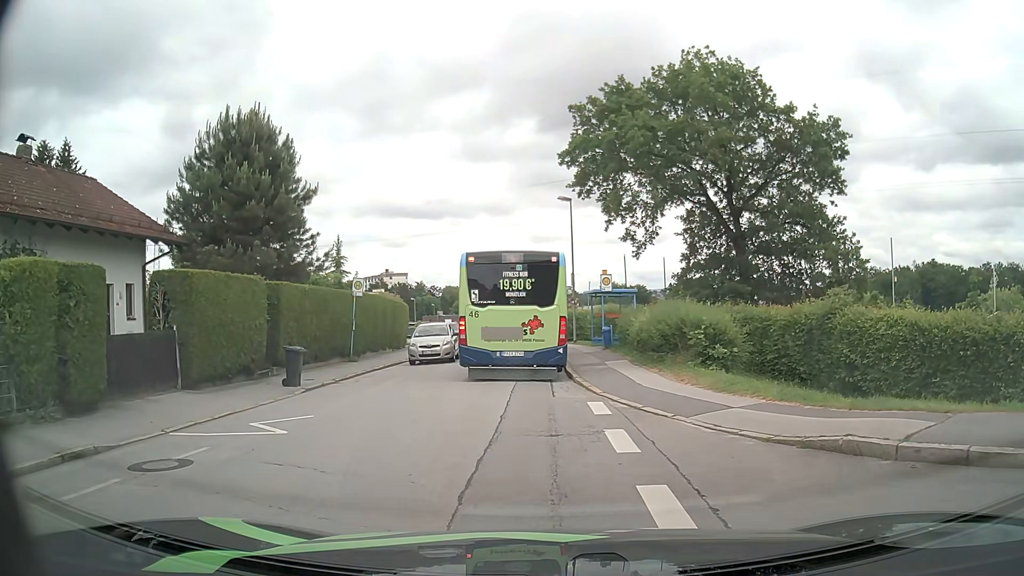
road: residential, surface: asphalt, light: Day
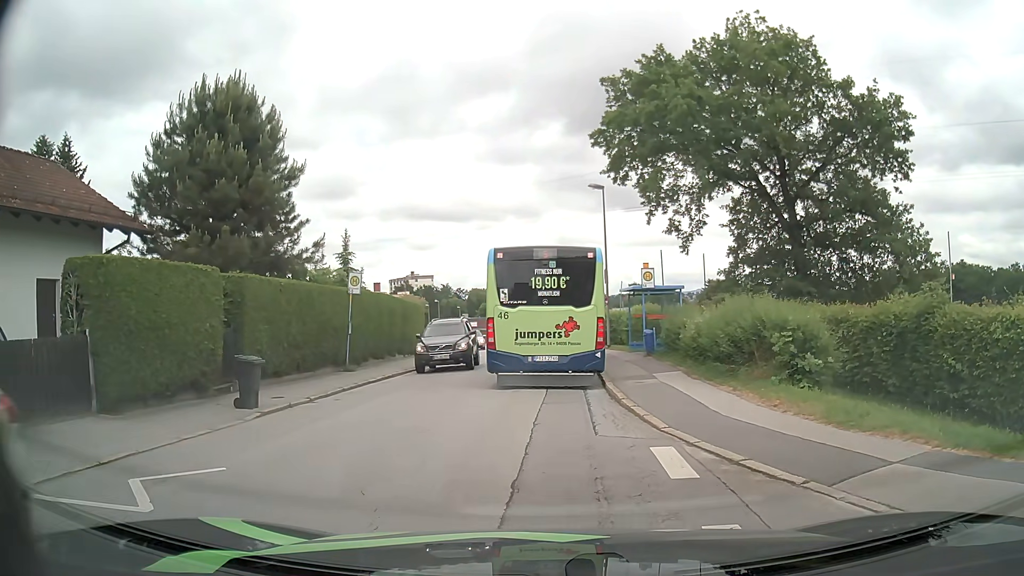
(0.0, +4.0) m; -2°
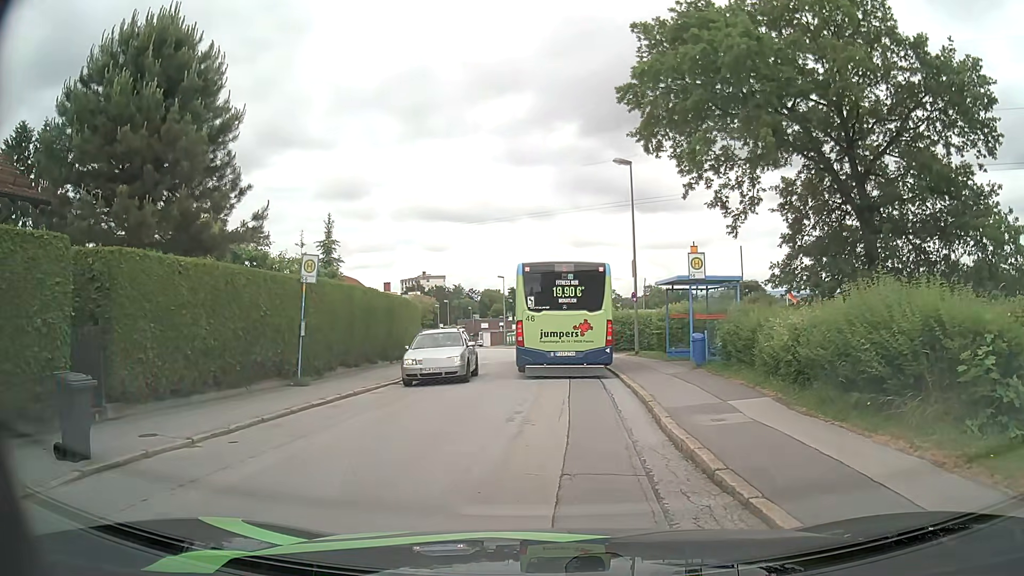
(0.0, +5.8) m; +1°
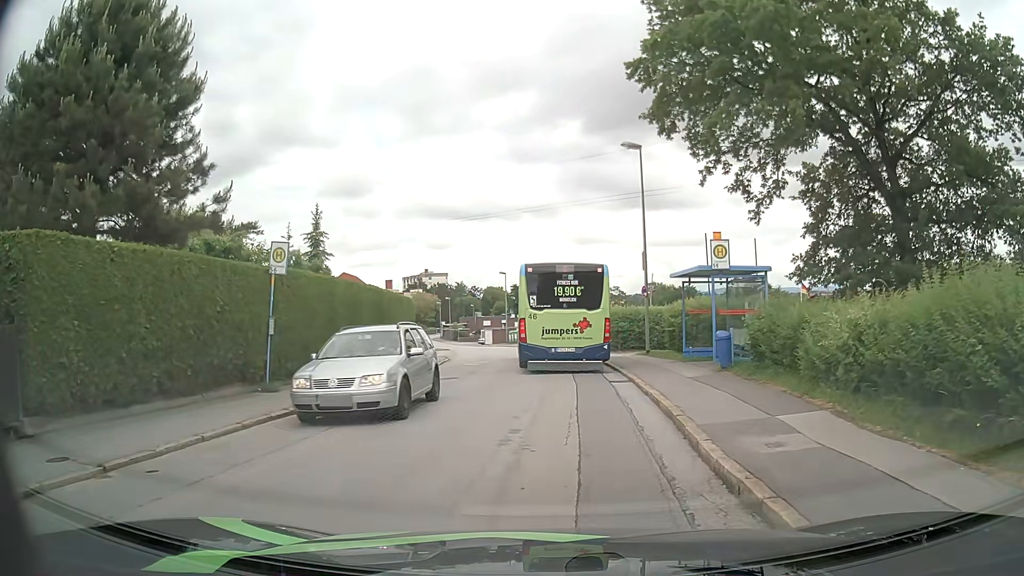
(0.0, +2.2) m; 0°
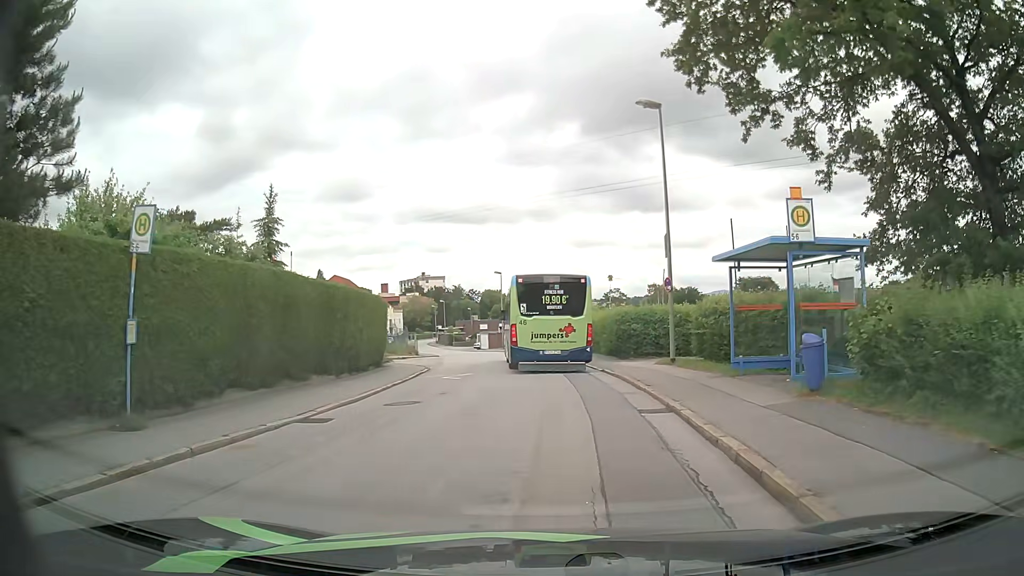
(-0.1, +5.5) m; -1°
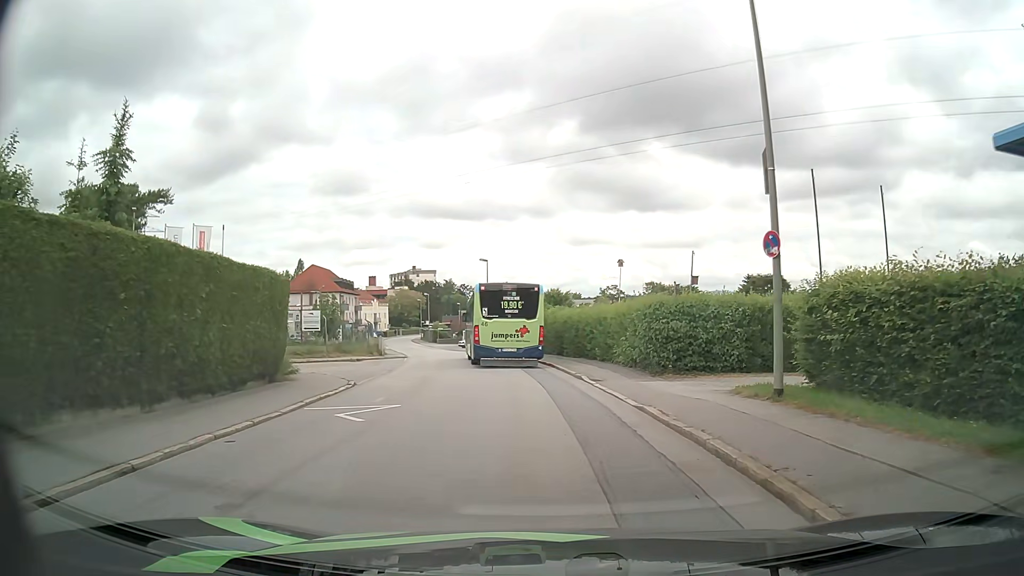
(0.0, +10.3) m; 0°
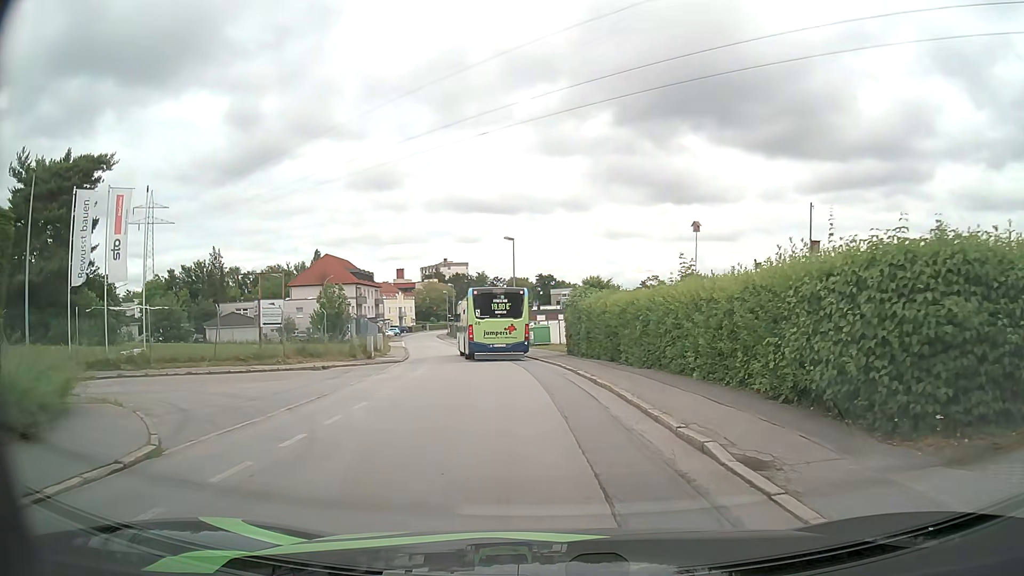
(-0.2, +11.6) m; -2°
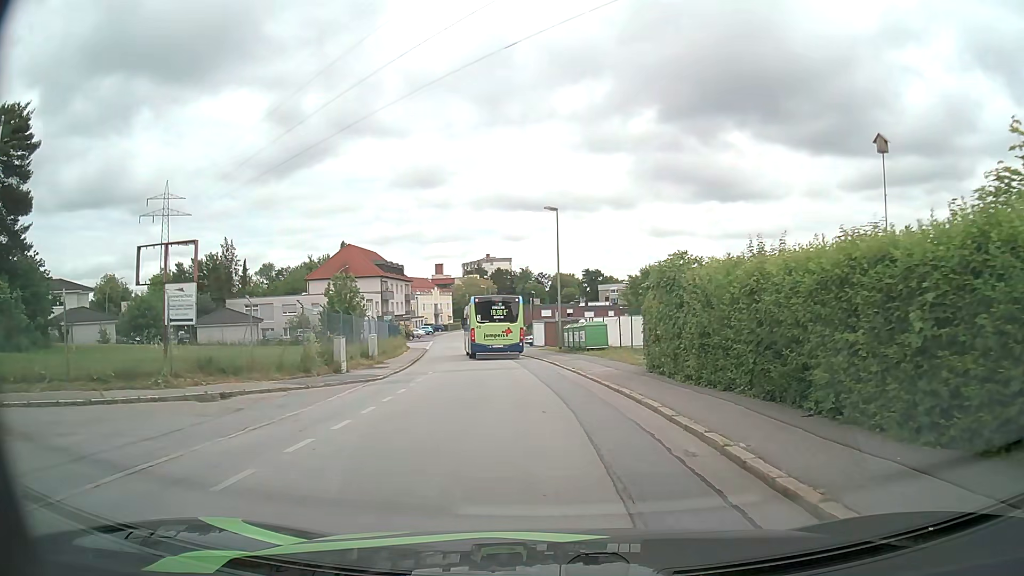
(-0.5, +12.5) m; -4°
(0, +10) (-1, +20) (-2, +30) (-3, +40) (-5, +50) (-6, +60) (-8, +69) (-10, +79) (-11, +89) (-13, +99) m
